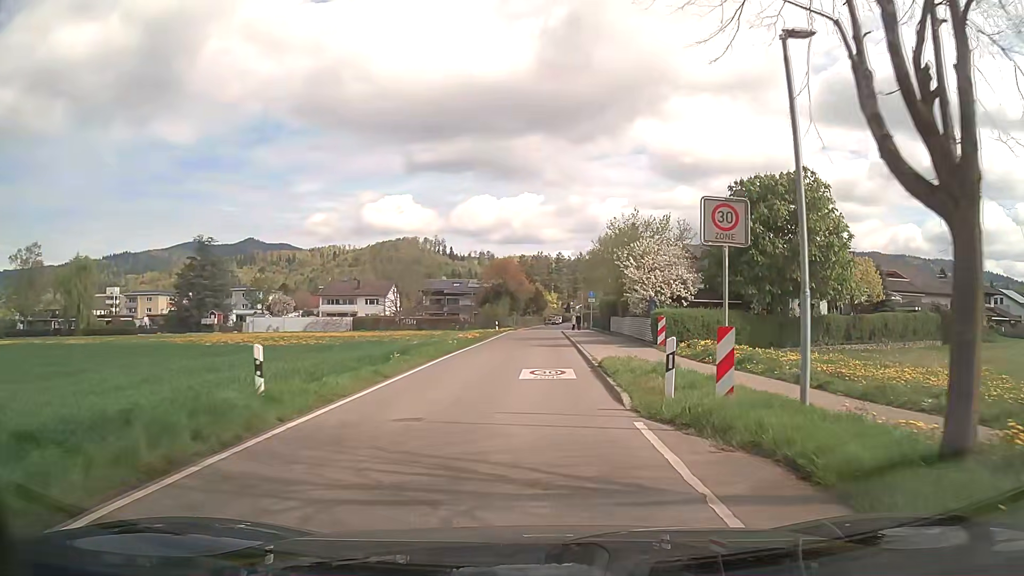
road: tertiary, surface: asphalt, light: Day
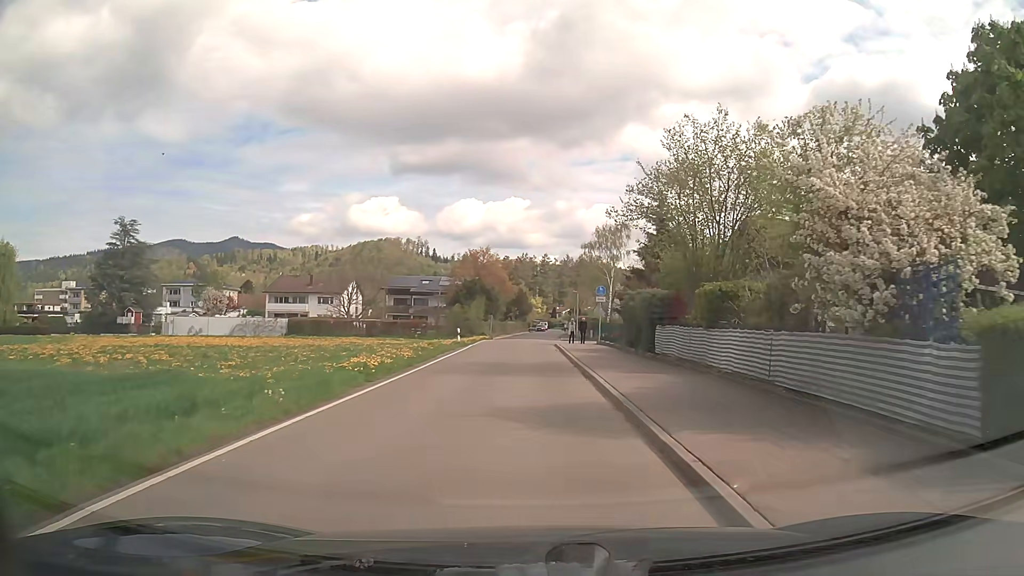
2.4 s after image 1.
(+0.3, +19.9) m; +2°
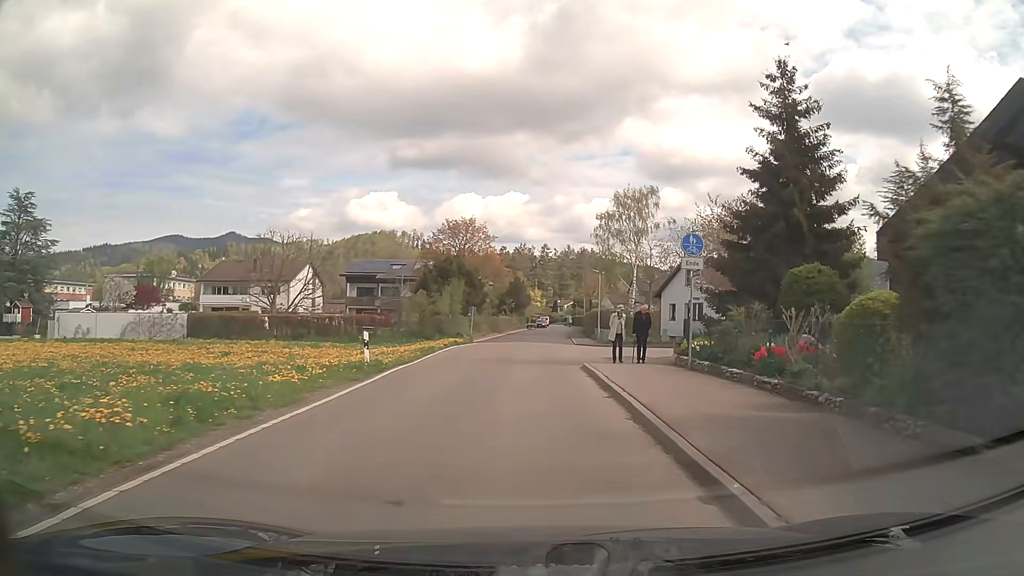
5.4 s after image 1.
(0.0, +23.1) m; 0°
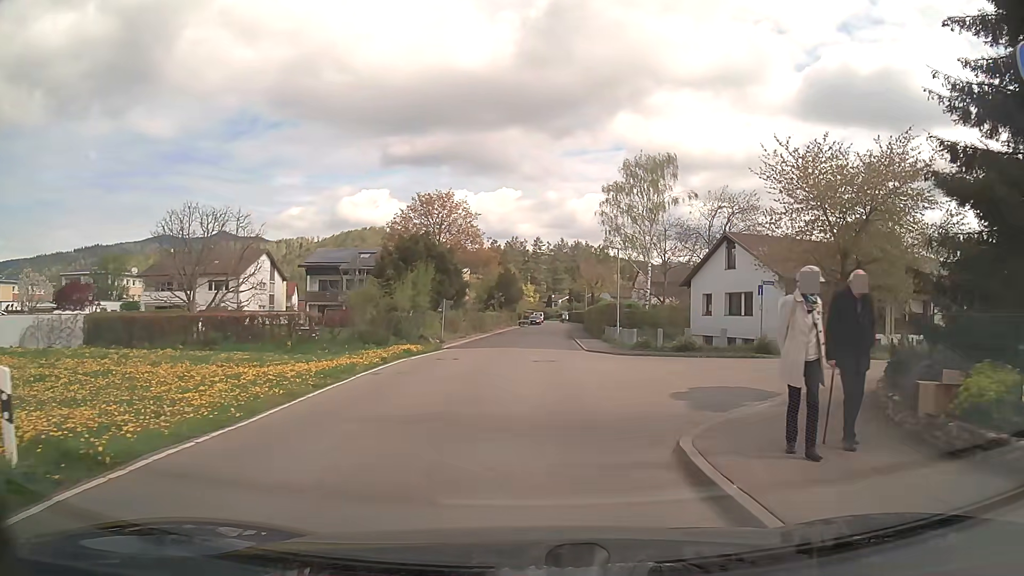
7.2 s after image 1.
(+0.1, +13.3) m; +1°
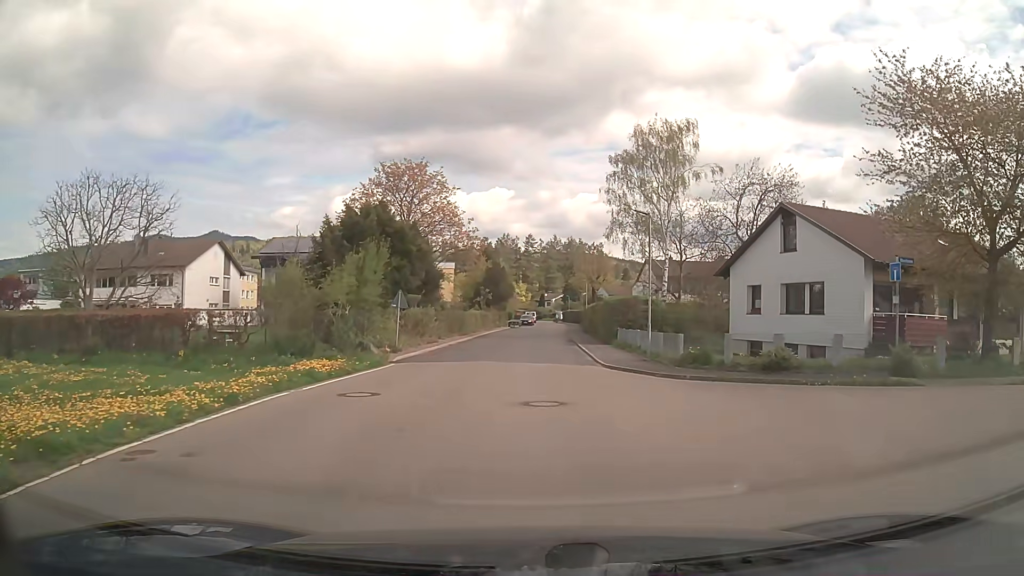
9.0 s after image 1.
(+0.1, +10.8) m; +1°
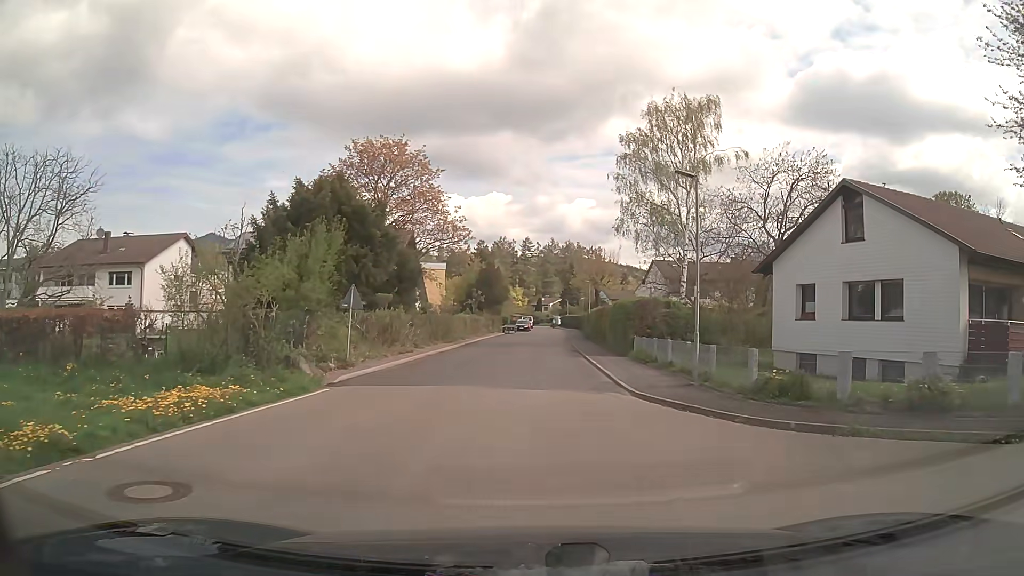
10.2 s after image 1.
(0.0, +7.0) m; 0°
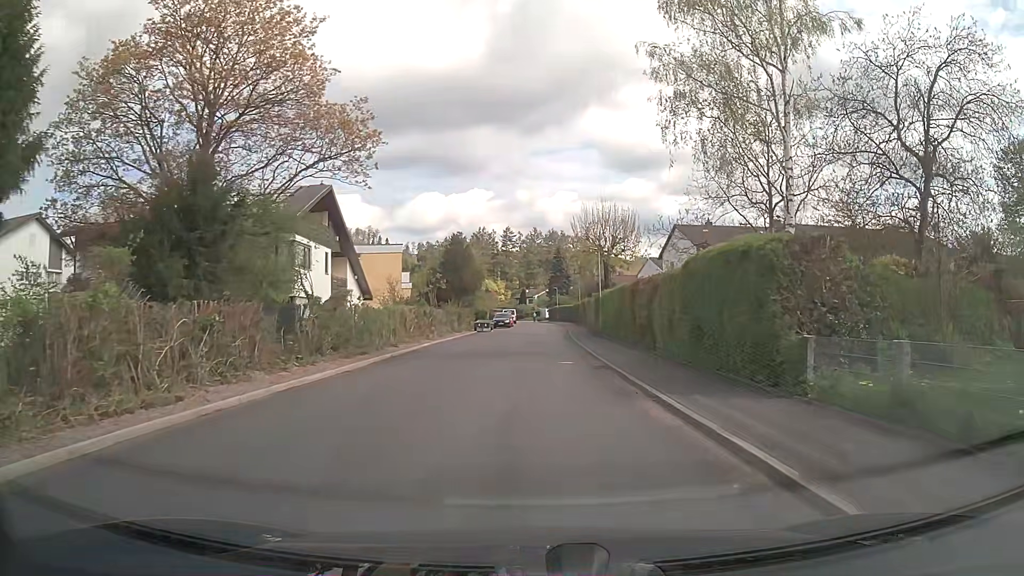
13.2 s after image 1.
(+0.3, +20.2) m; +1°
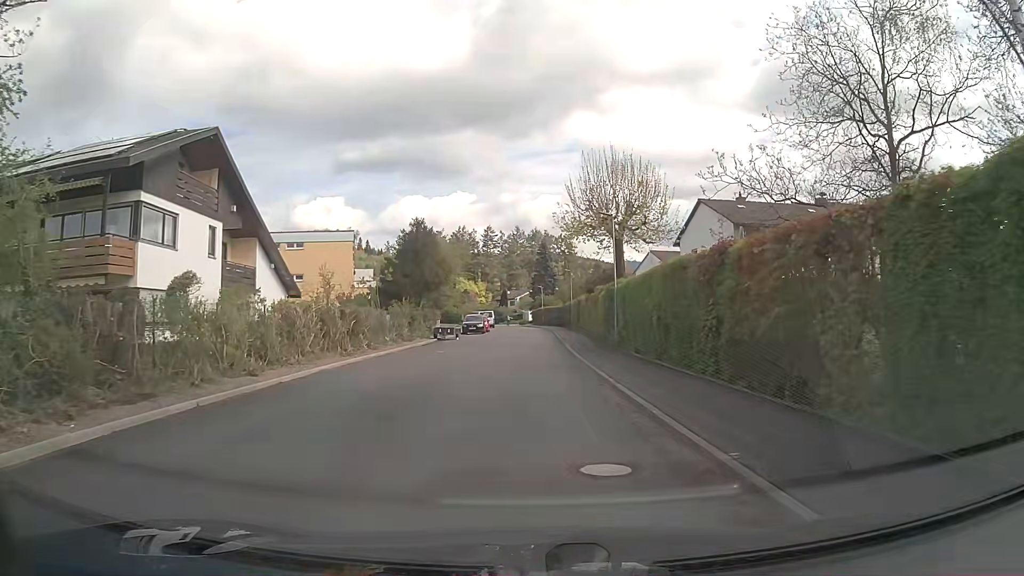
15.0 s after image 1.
(+0.2, +13.8) m; +2°
(0, +10) (0, +20) (0, +30) (0, +40) (0, +50) (0, +60) (0, +70) (-1, +80) (-2, +90) (-3, +100) m
